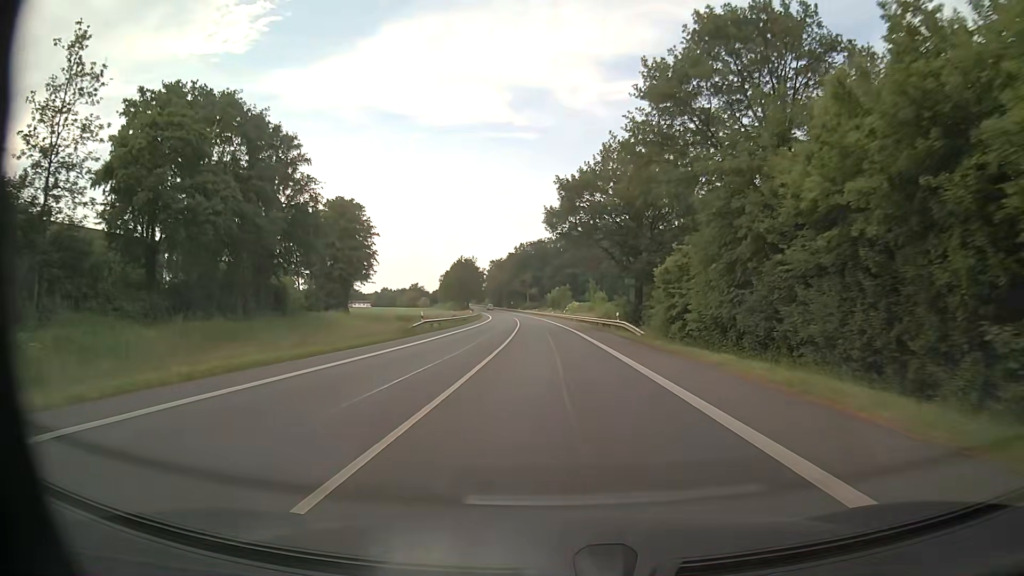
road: primary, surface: asphalt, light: Day
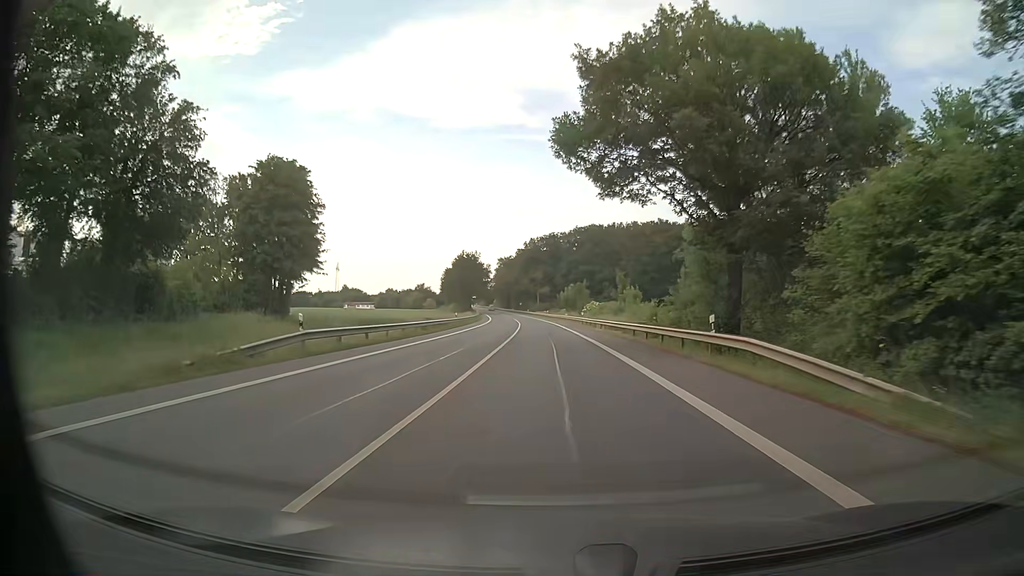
(-0.2, +23.3) m; -1°
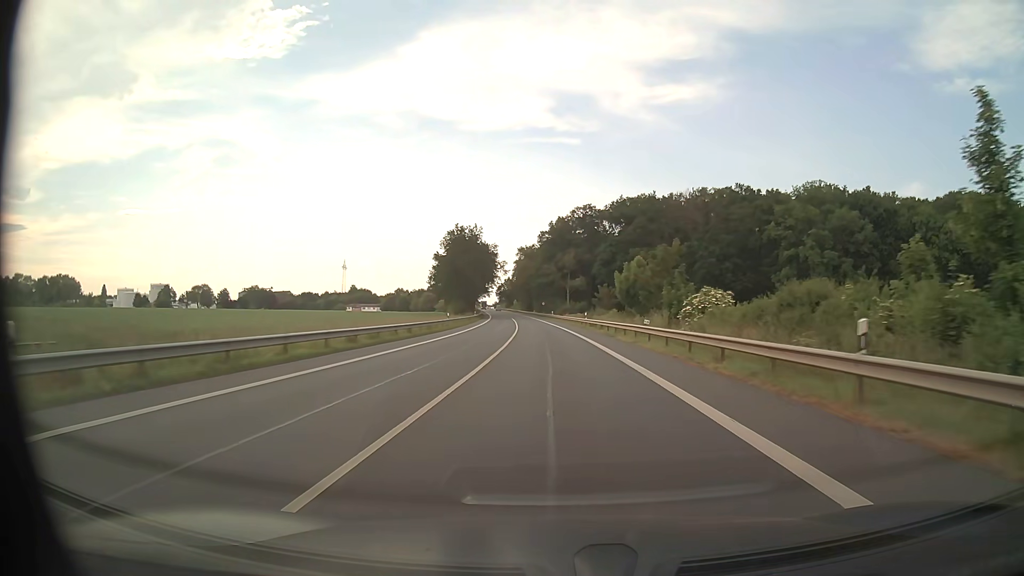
(-0.9, +58.0) m; -2°
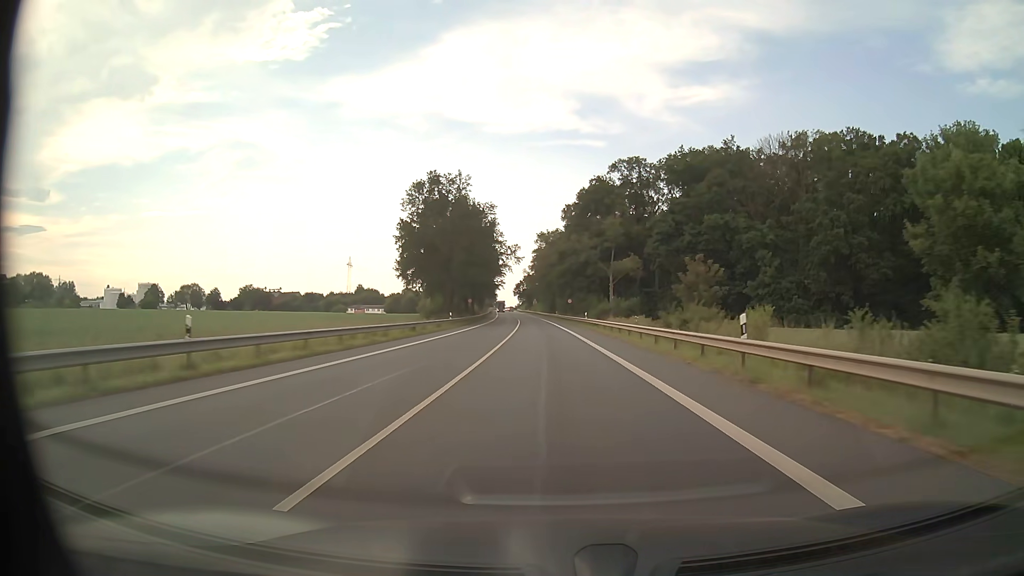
(-0.9, +46.4) m; -2°
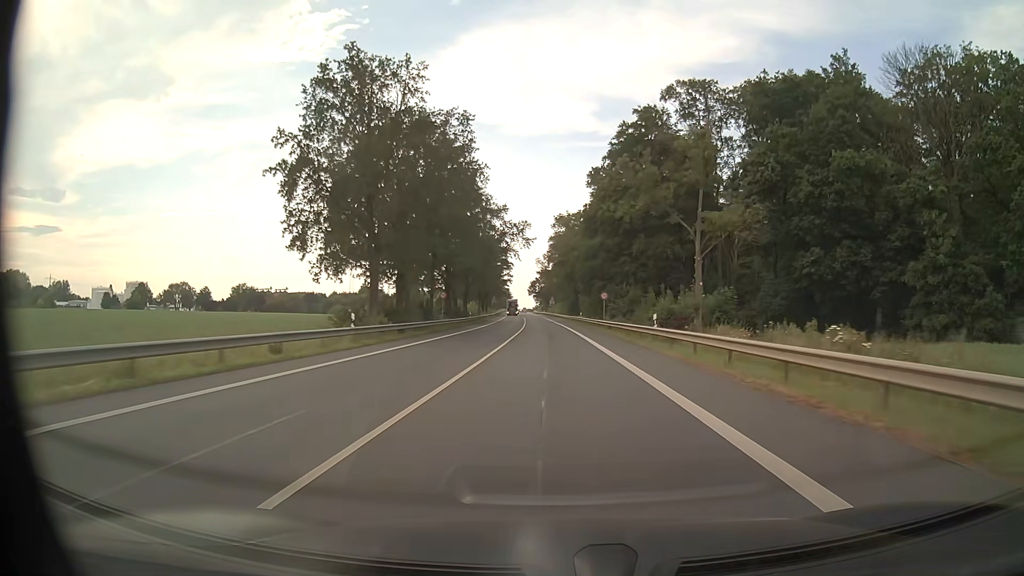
(-0.5, +34.8) m; -2°
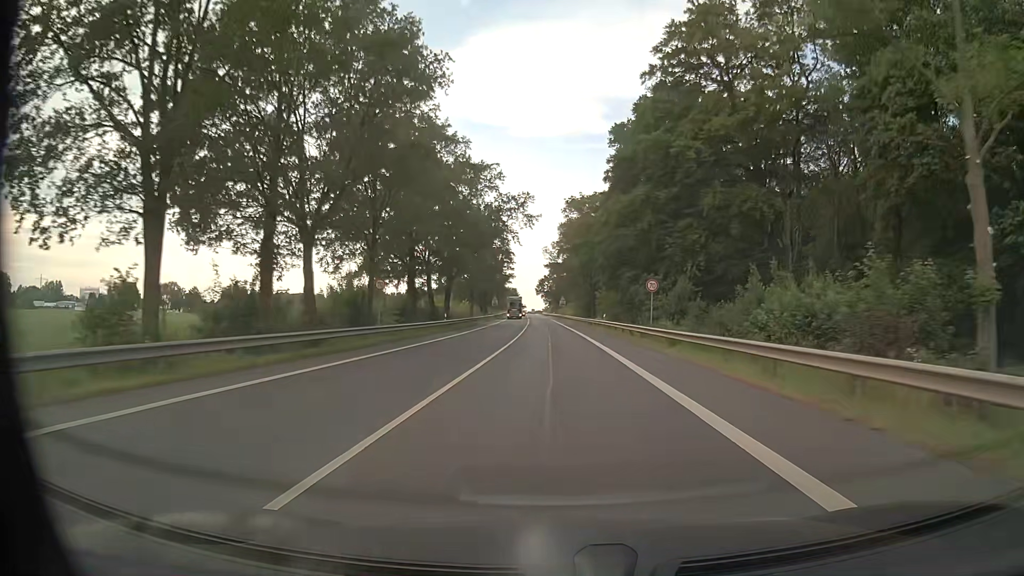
(-0.1, +23.2) m; -1°
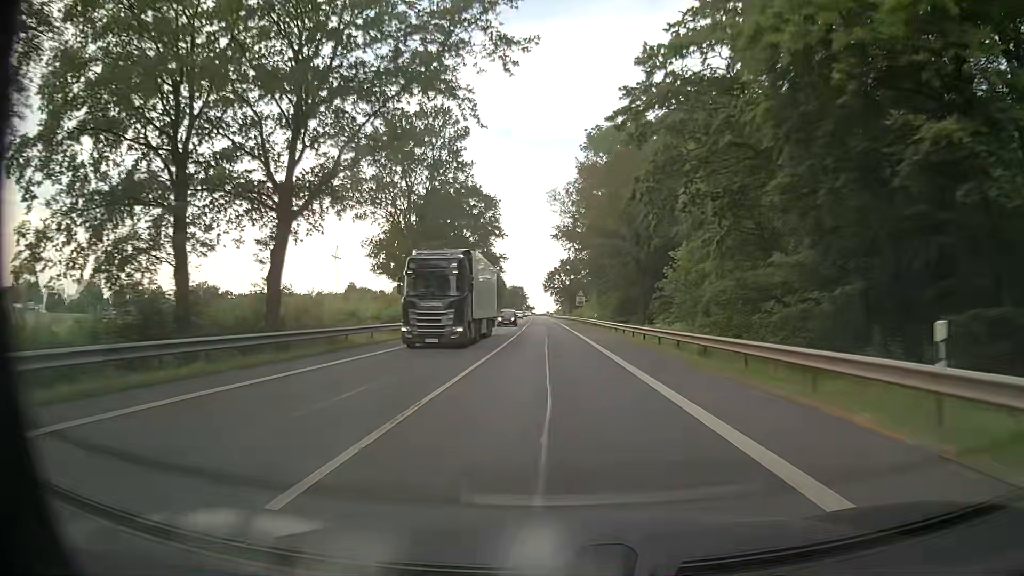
(-0.5, +46.4) m; -1°
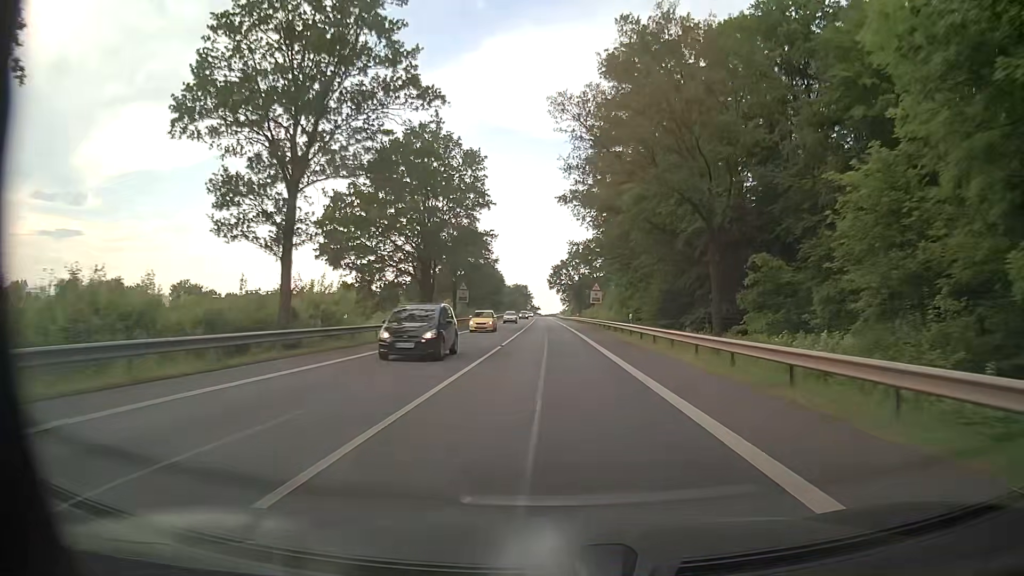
(-0.3, +23.2) m; -1°
(0, +10) (0, +20) (0, +30) (0, +40) (-1, +50) (-1, +60) (-1, +70) (-1, +80) (-1, +90) (-2, +100) m
